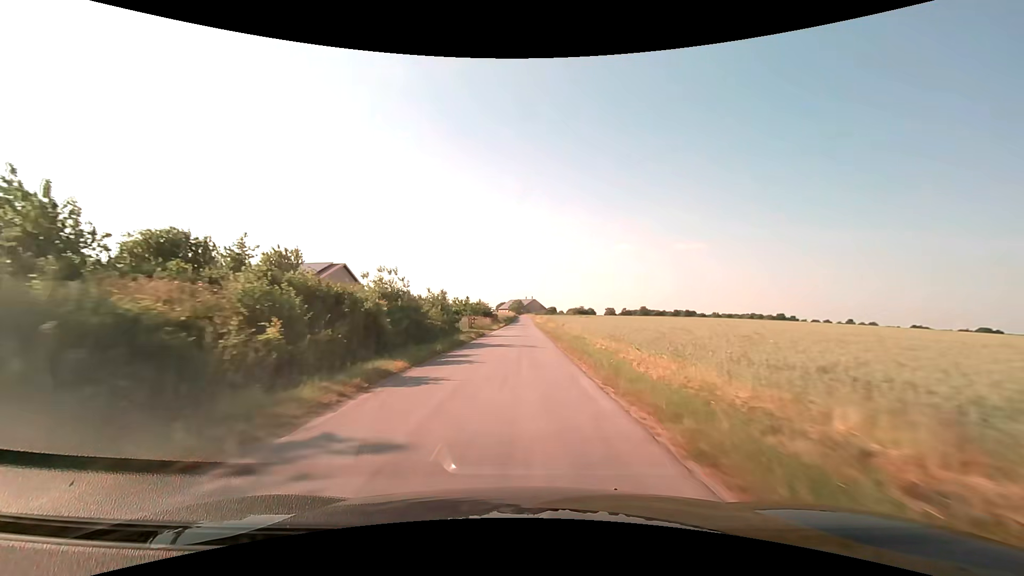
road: unclassified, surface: asphalt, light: Day
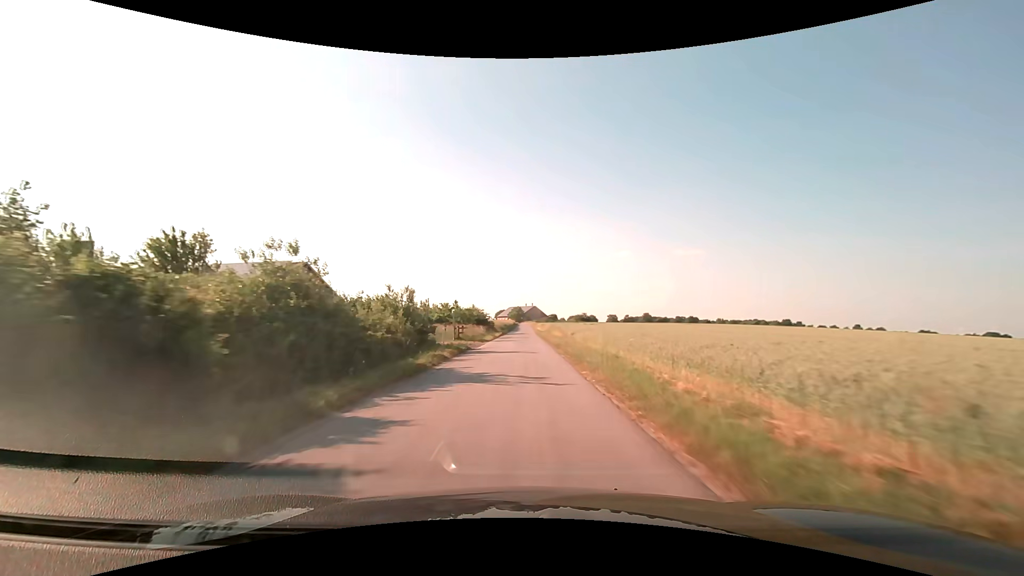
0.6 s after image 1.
(0.0, +10.9) m; 0°
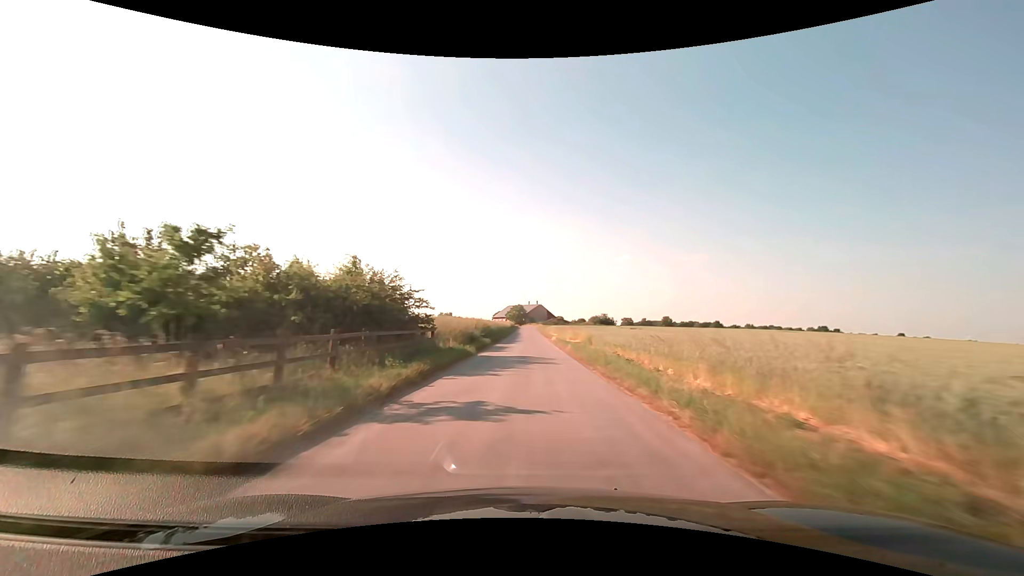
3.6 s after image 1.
(-0.3, +54.9) m; 0°
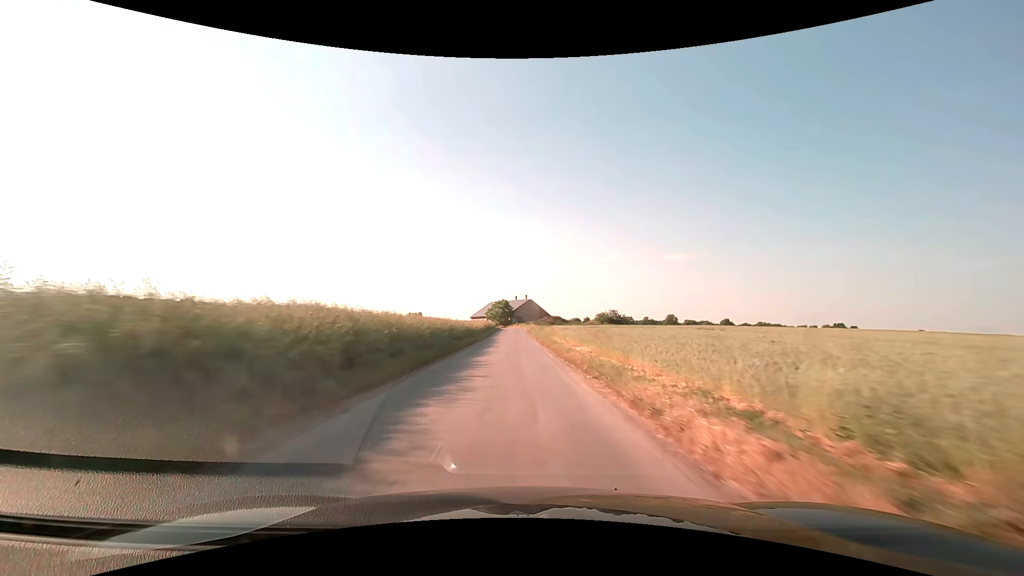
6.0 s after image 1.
(+0.8, +43.9) m; +2°
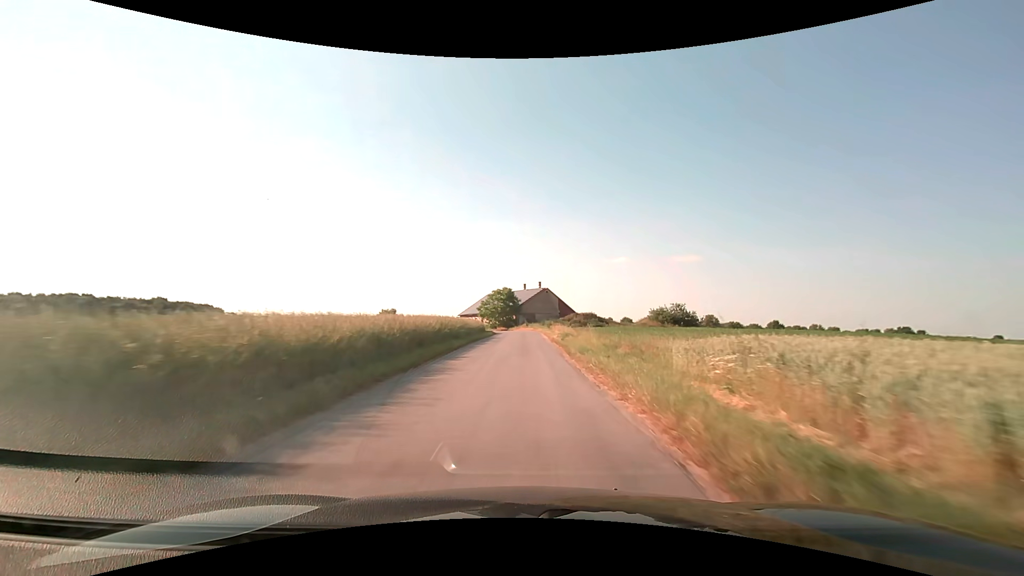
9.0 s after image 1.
(-0.9, +52.4) m; -1°
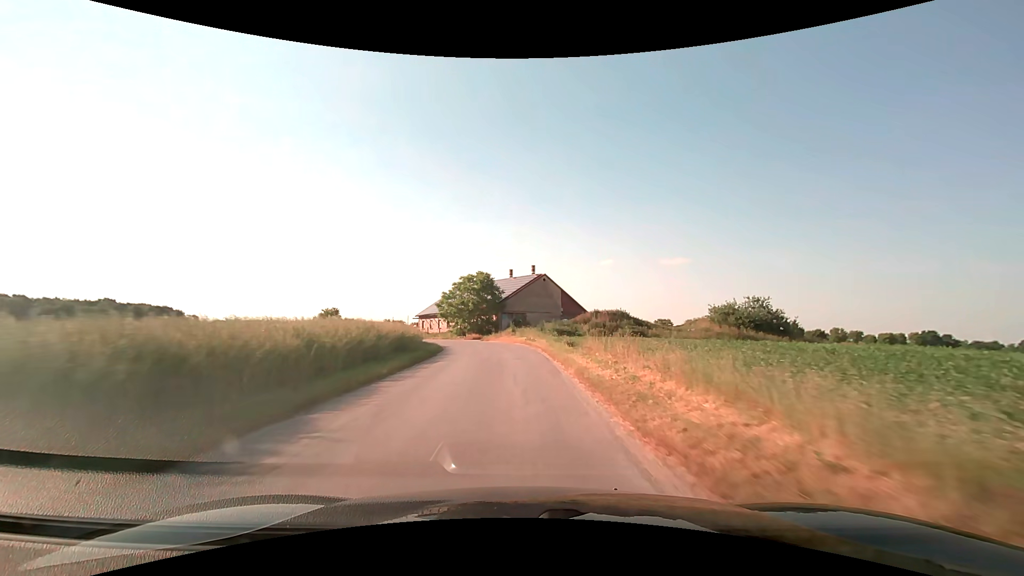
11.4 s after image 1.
(+0.4, +35.4) m; +2°
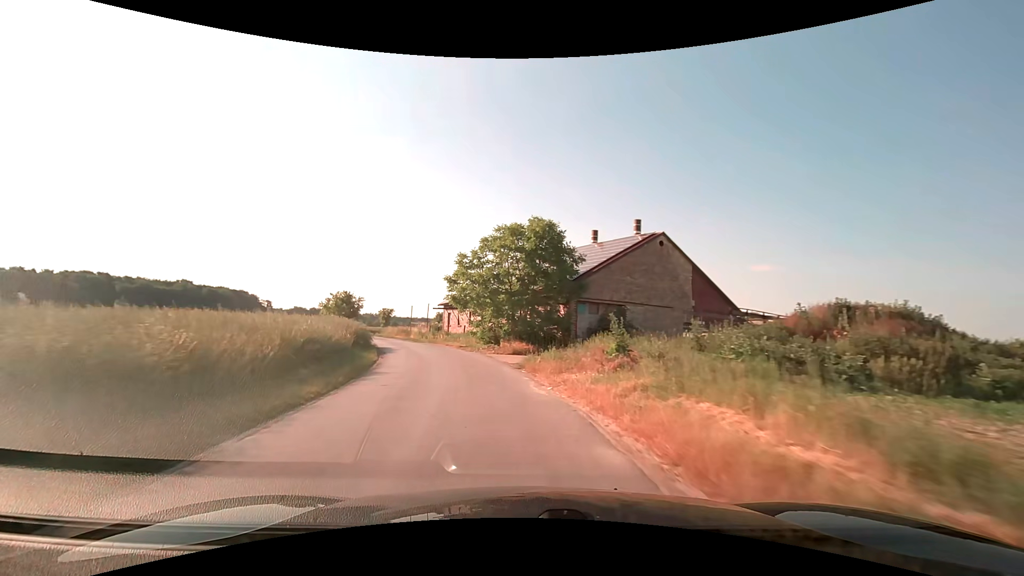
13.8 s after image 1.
(-1.4, +32.5) m; -8°
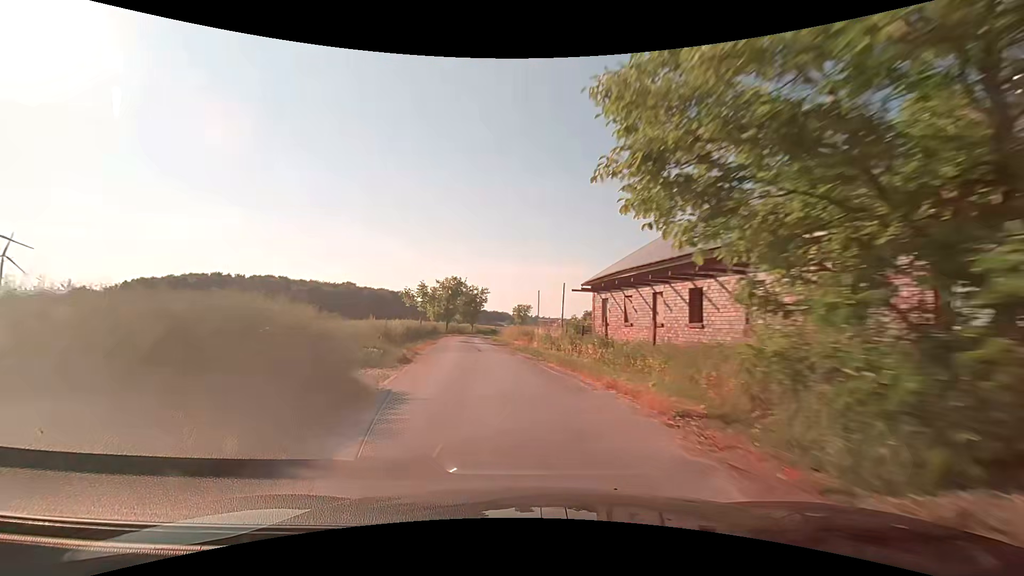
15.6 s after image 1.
(-3.8, +25.8) m; -16°
(-1, +10) (-2, +20) (-4, +30) (-5, +40) (-6, +50) (-5, +60) (-5, +70) (-4, +80) (-2, +89) (+1, +99) m
